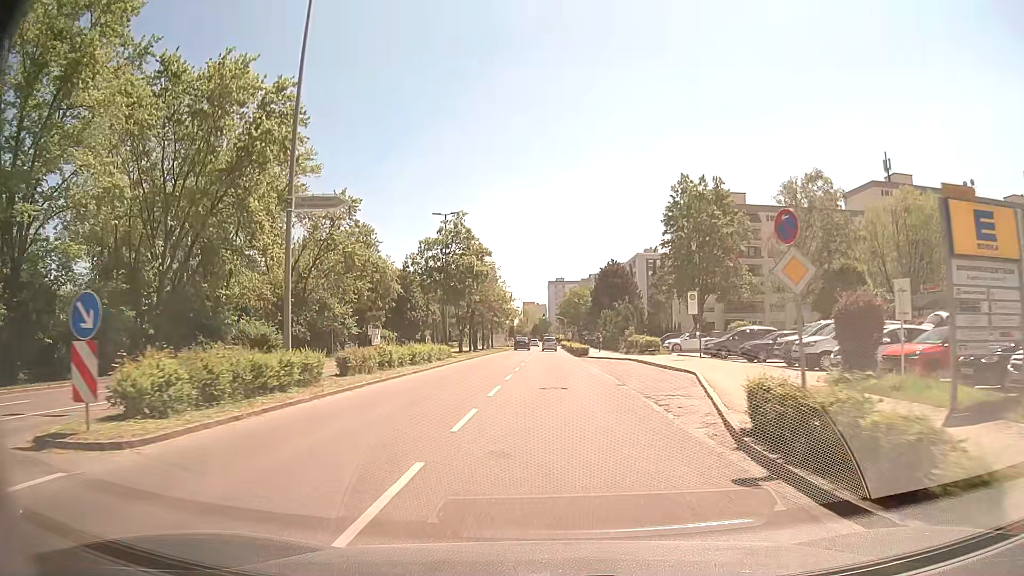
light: Day
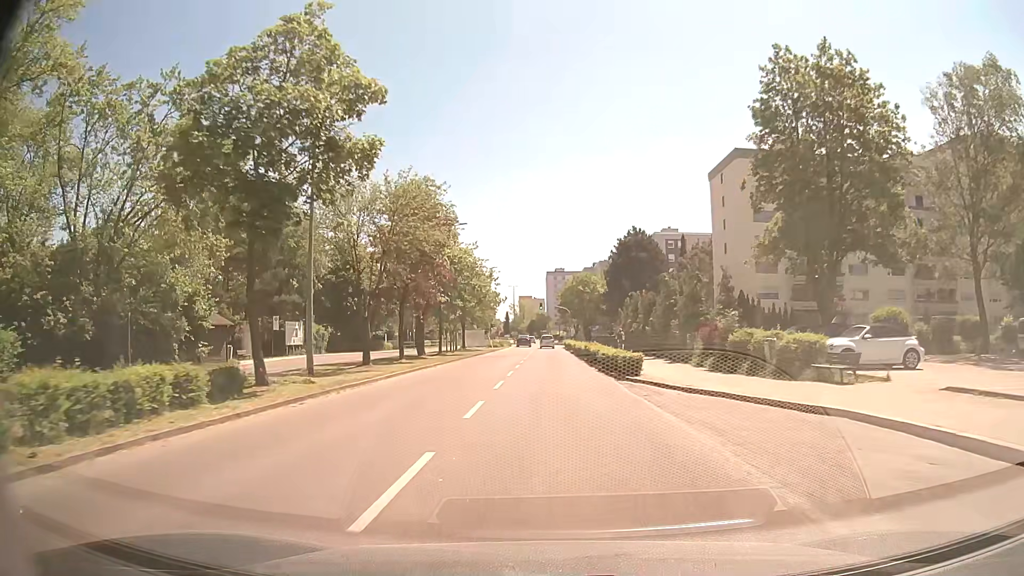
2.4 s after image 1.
(0.0, +29.6) m; 0°
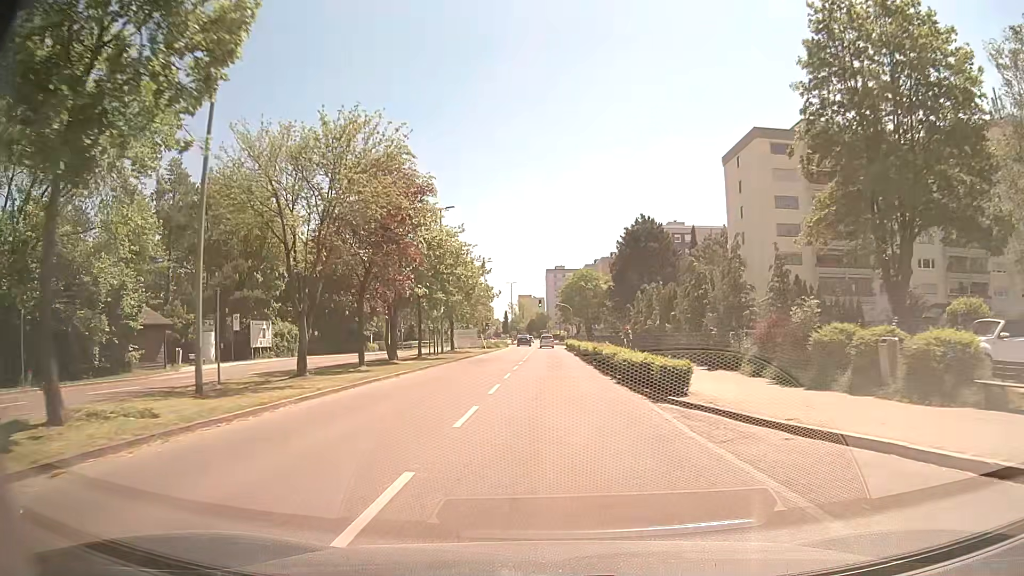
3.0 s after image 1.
(0.0, +7.5) m; 0°
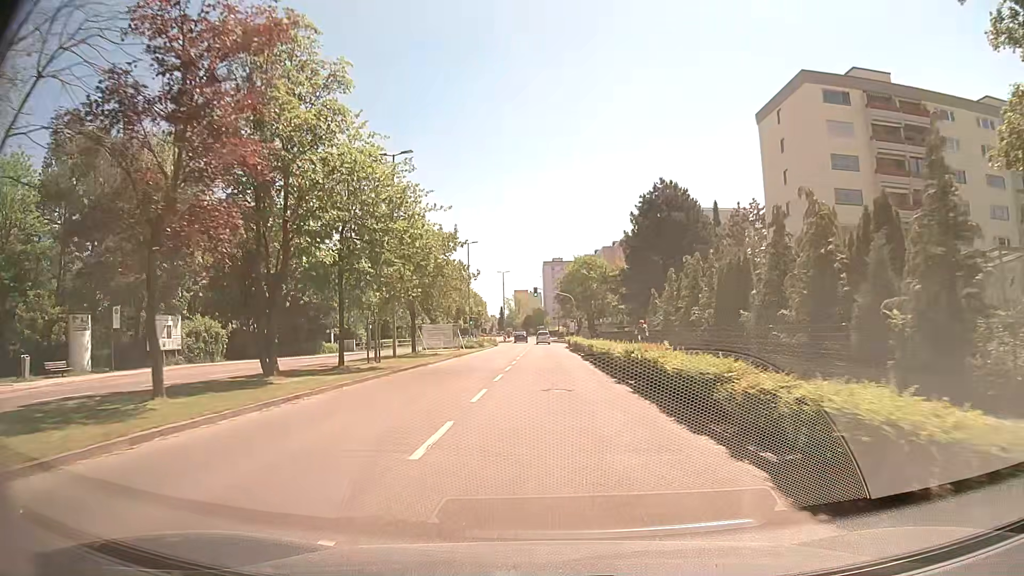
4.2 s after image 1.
(0.0, +14.8) m; 0°
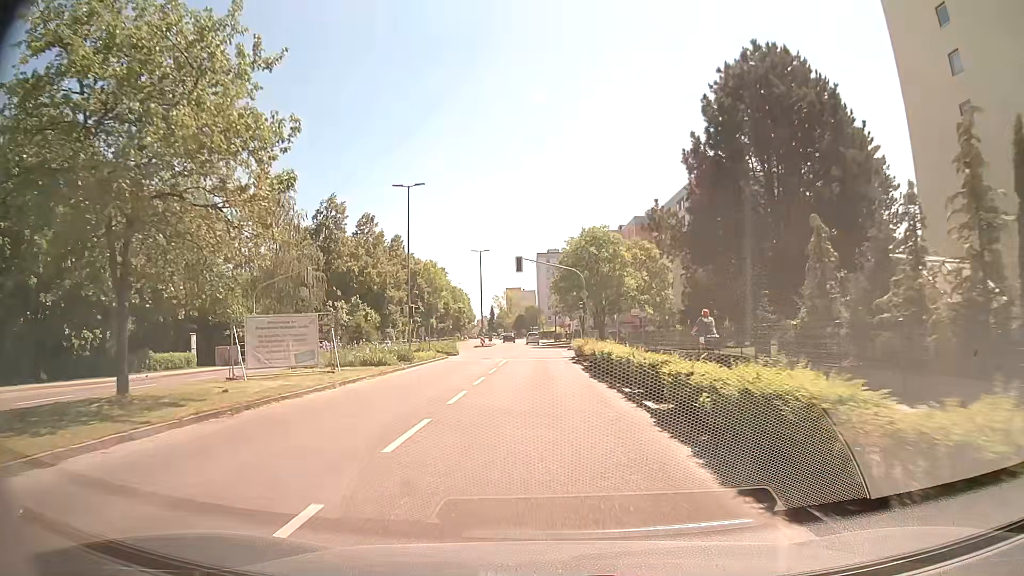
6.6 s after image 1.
(+0.2, +28.0) m; +1°
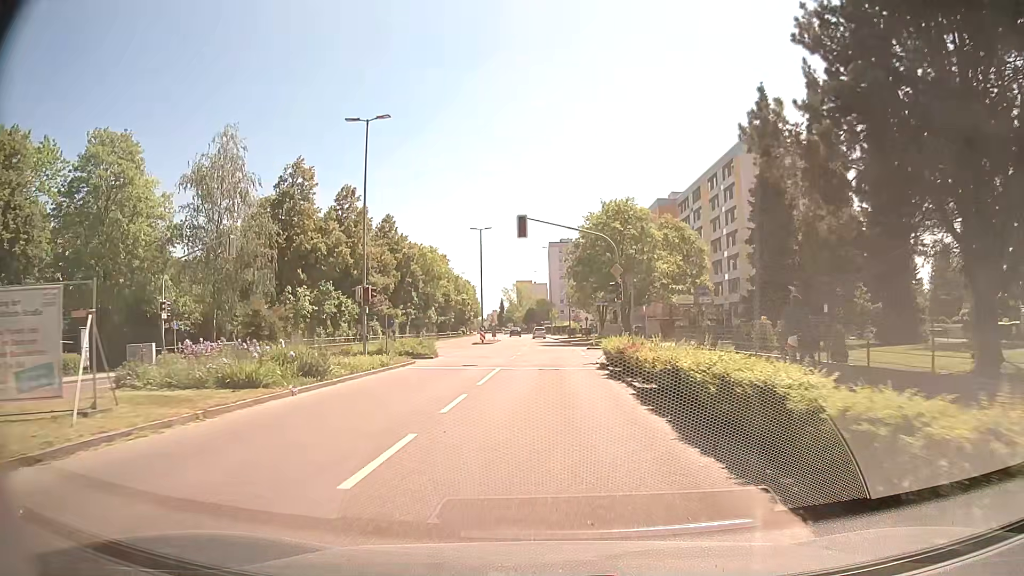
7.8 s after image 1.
(-0.1, +12.8) m; -1°
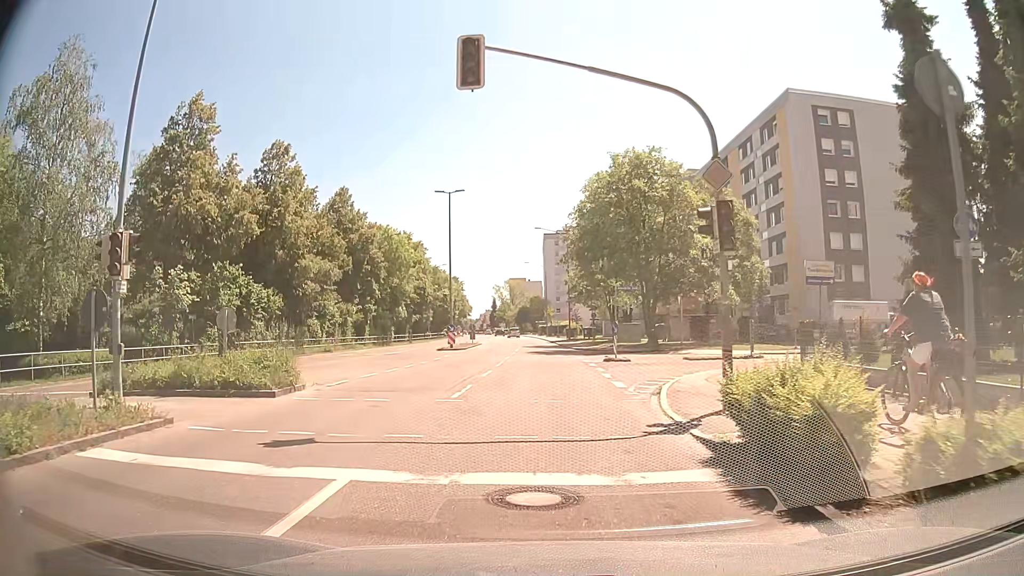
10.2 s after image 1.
(+0.2, +17.0) m; 0°
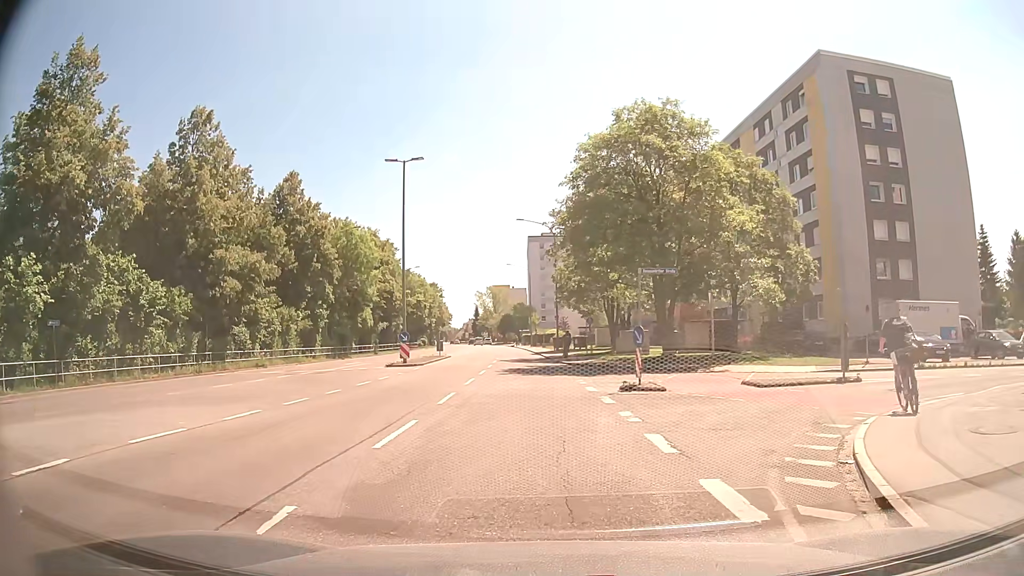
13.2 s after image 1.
(+0.1, +10.9) m; +2°
(+1, +10) (+8, +17) (+18, +19) (+28, +20) (+38, +20) (+48, +20) (+58, +21) (+68, +22) (+78, +23) (+88, +24) m
